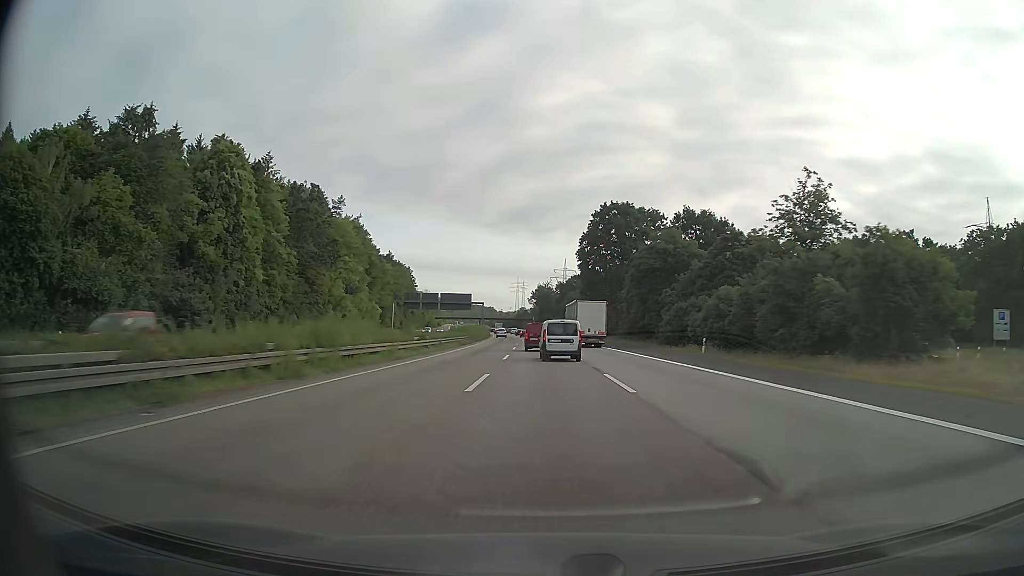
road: motorway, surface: asphalt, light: Day
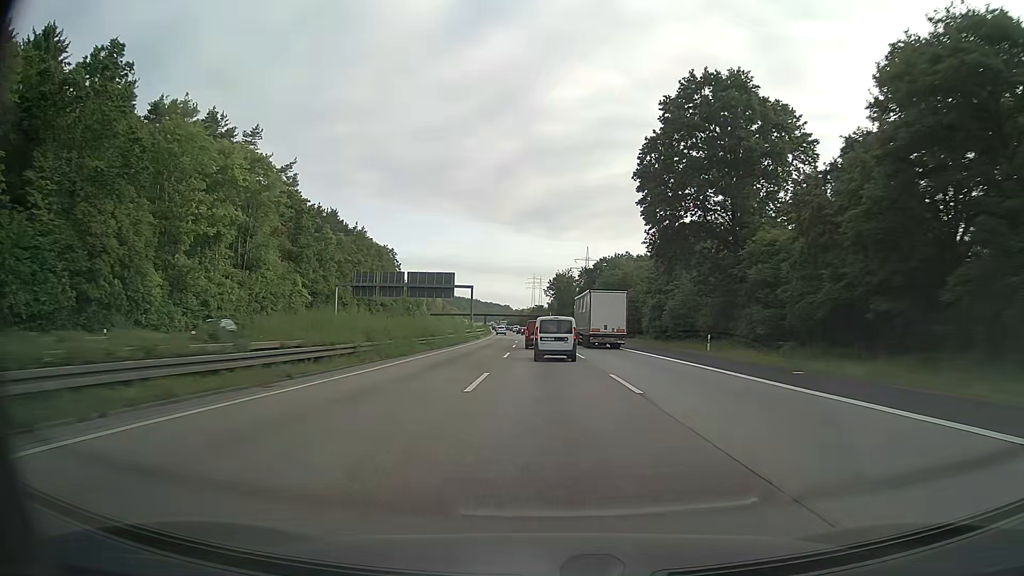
(-0.7, +53.8) m; -1°
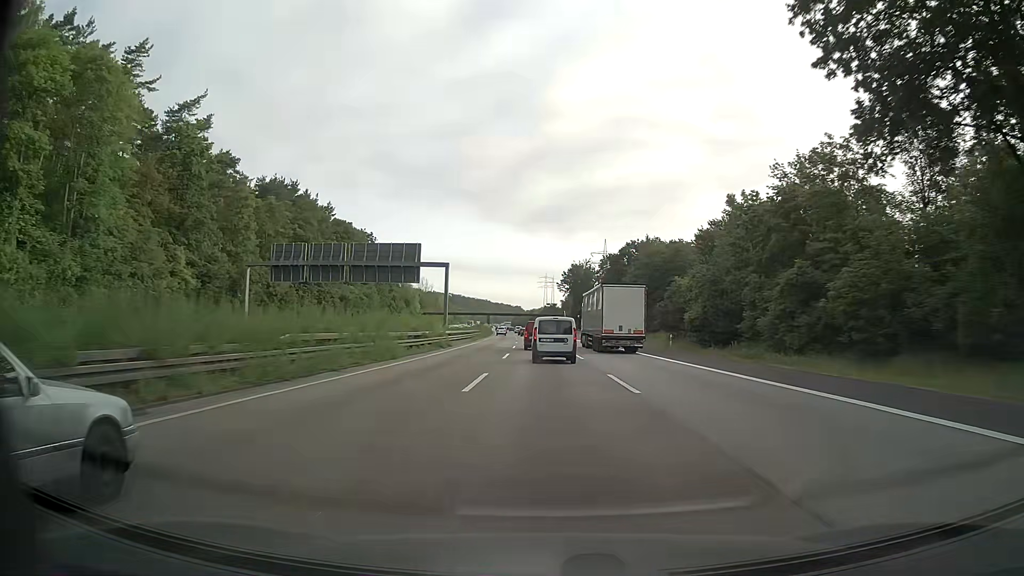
(-0.3, +35.4) m; -1°
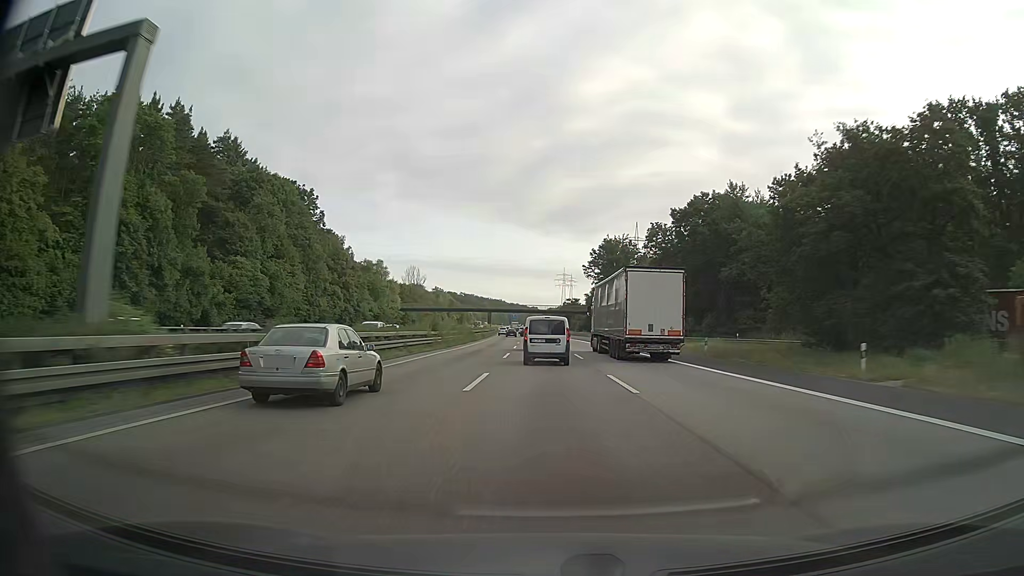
(-0.6, +52.4) m; -1°
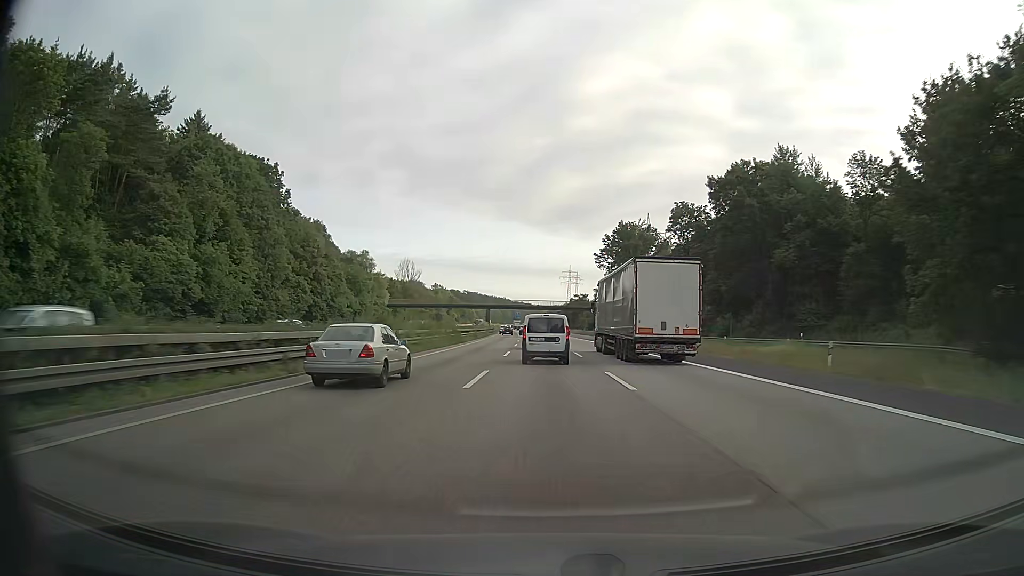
(-0.1, +17.3) m; 0°
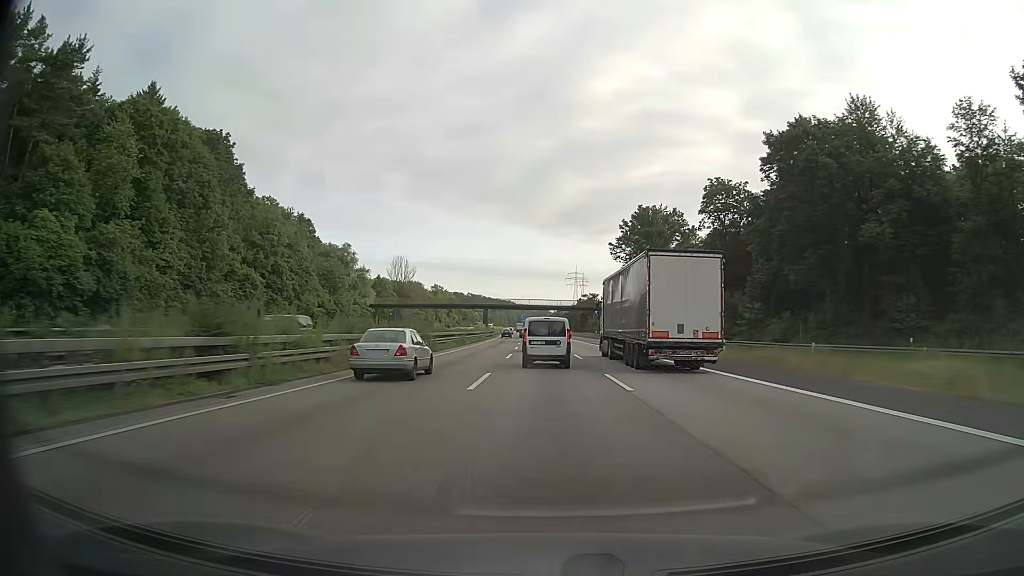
(-0.1, +17.2) m; -1°
